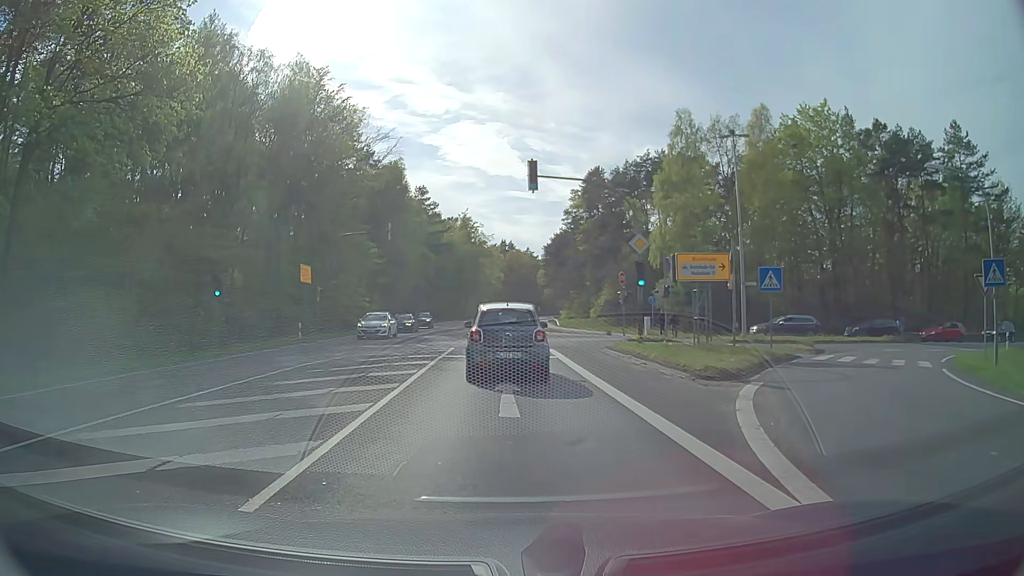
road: primary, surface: asphalt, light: Day
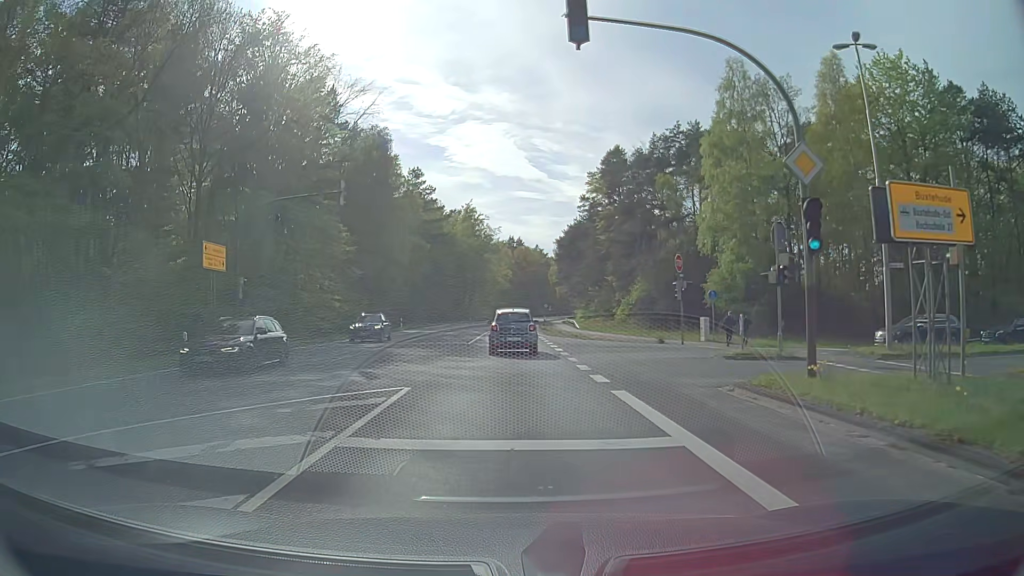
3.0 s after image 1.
(+0.3, +14.7) m; 0°
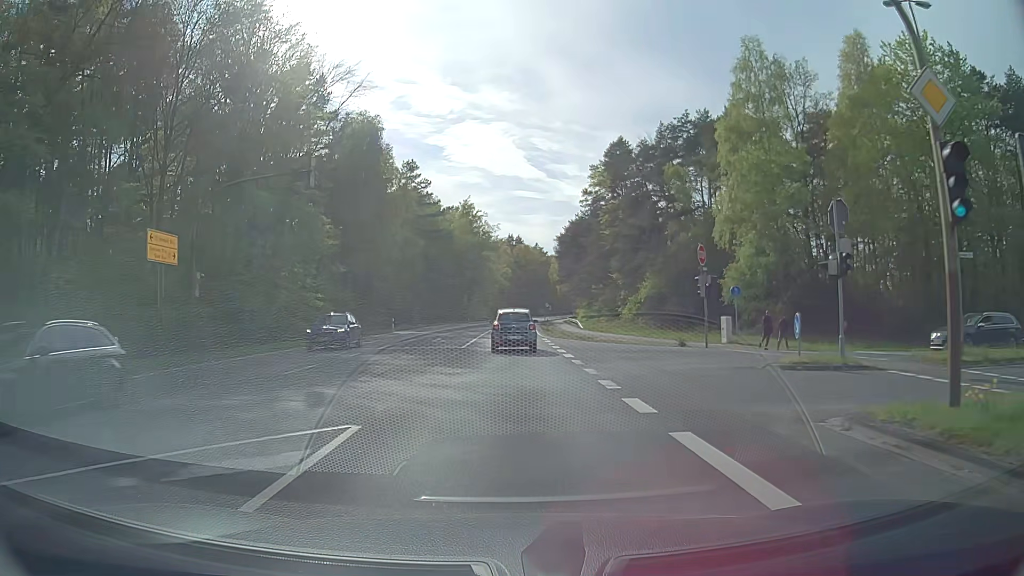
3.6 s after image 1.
(0.0, +4.4) m; +1°
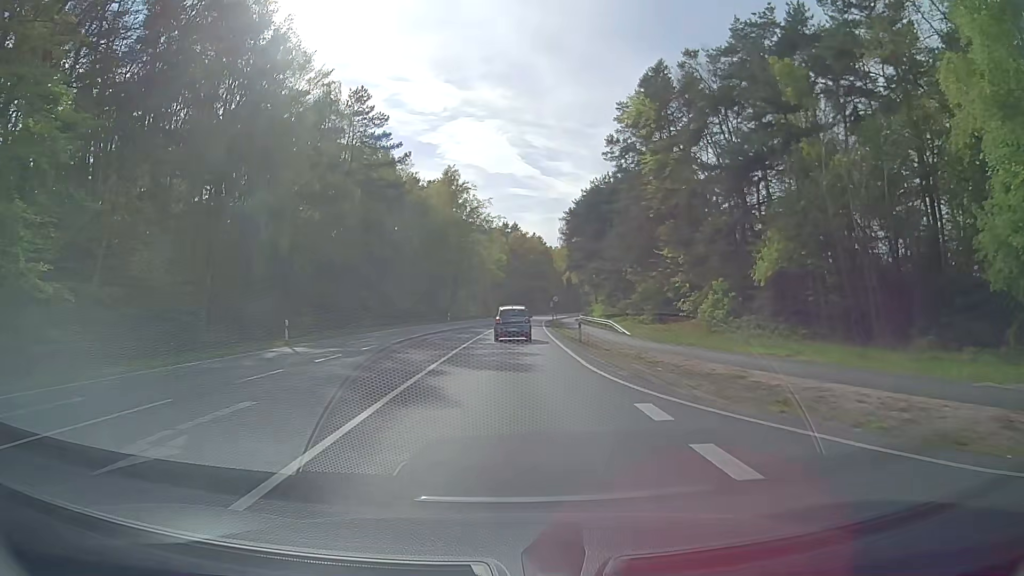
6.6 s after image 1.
(-0.1, +28.7) m; 0°
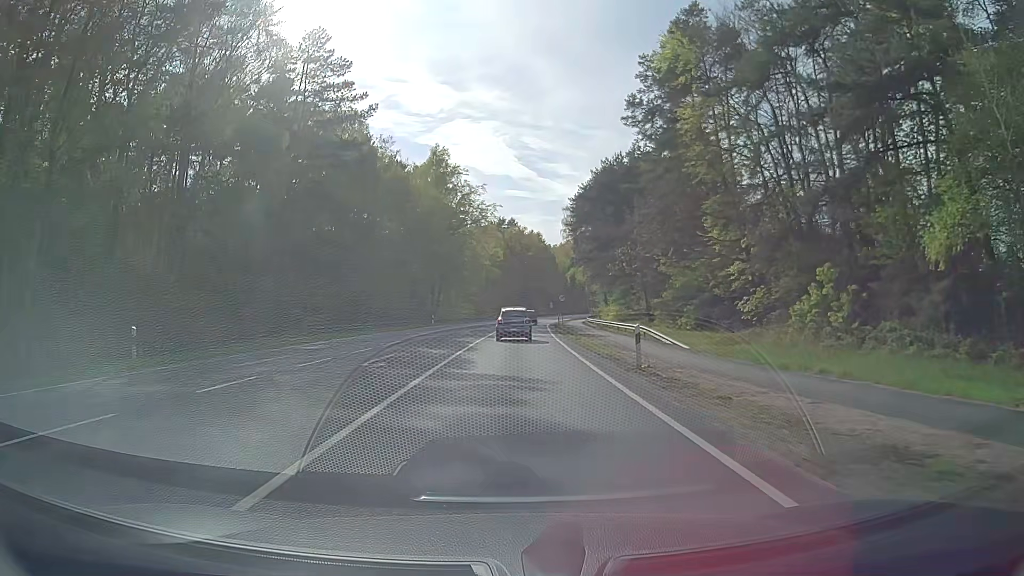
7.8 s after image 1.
(0.0, +13.9) m; 0°
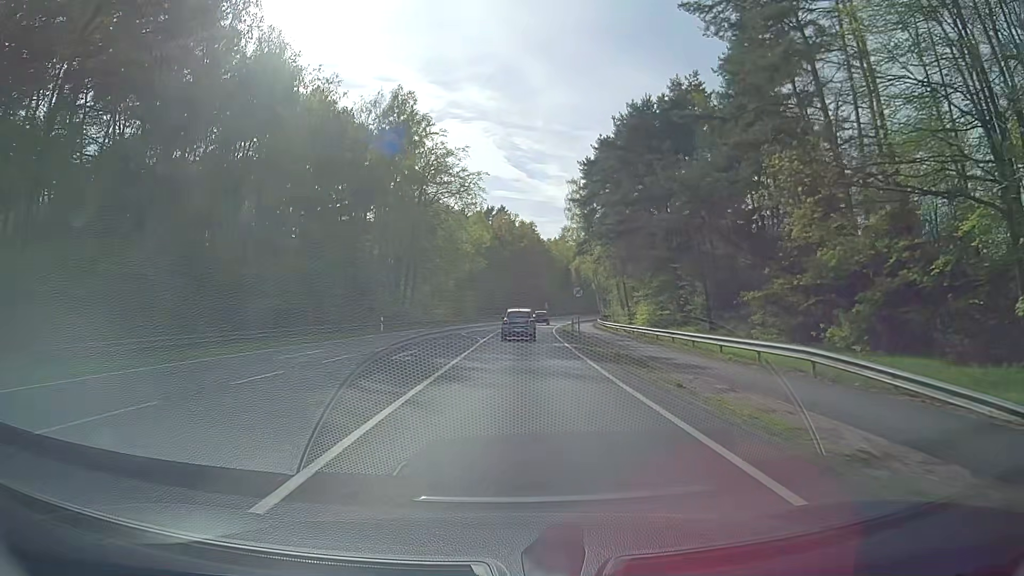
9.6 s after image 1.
(+0.2, +22.7) m; +1°
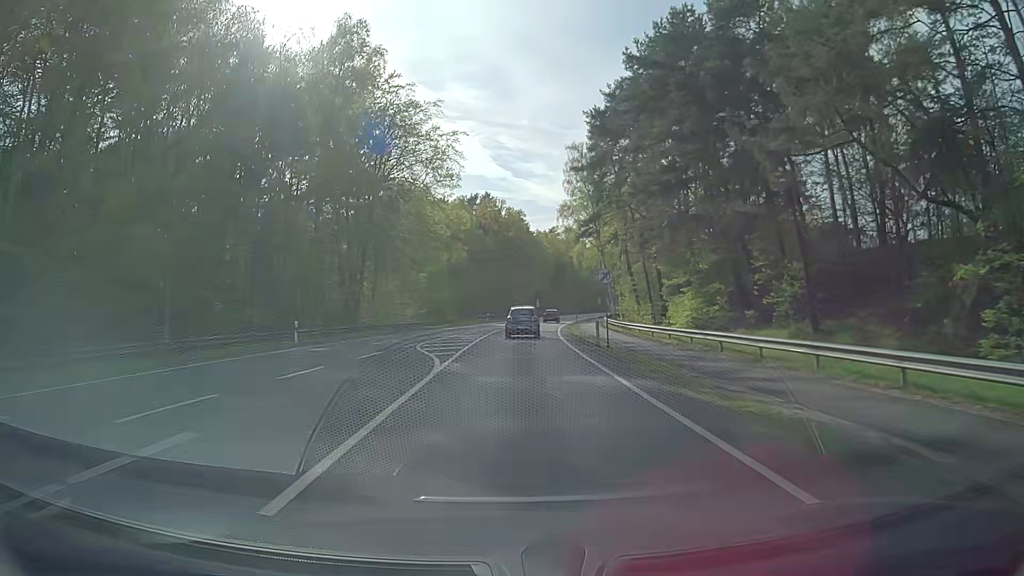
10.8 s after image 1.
(+0.1, +16.4) m; 0°
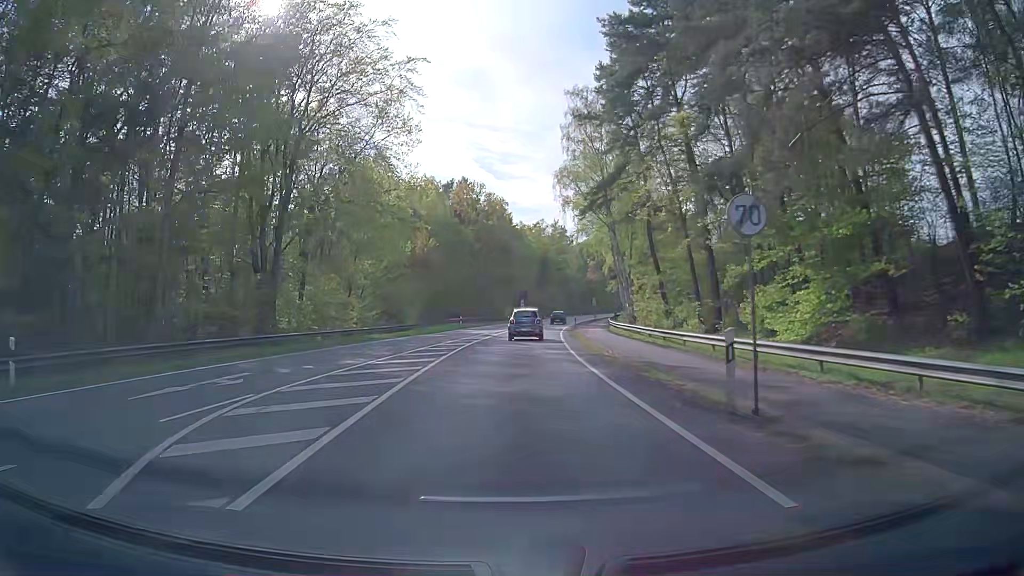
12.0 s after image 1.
(+0.4, +17.4) m; +2°
(0, +10) (0, +20) (+1, +30) (+1, +40) (+2, +50) (+3, +60) (+5, +70) (+6, +80) (+8, +90) (+9, +99) m
